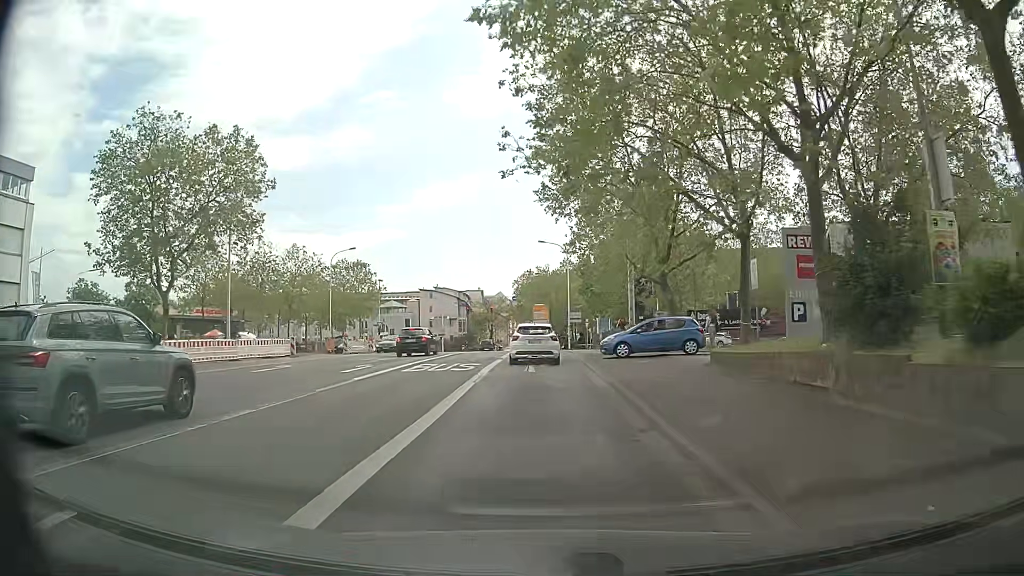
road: primary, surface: asphalt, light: Day
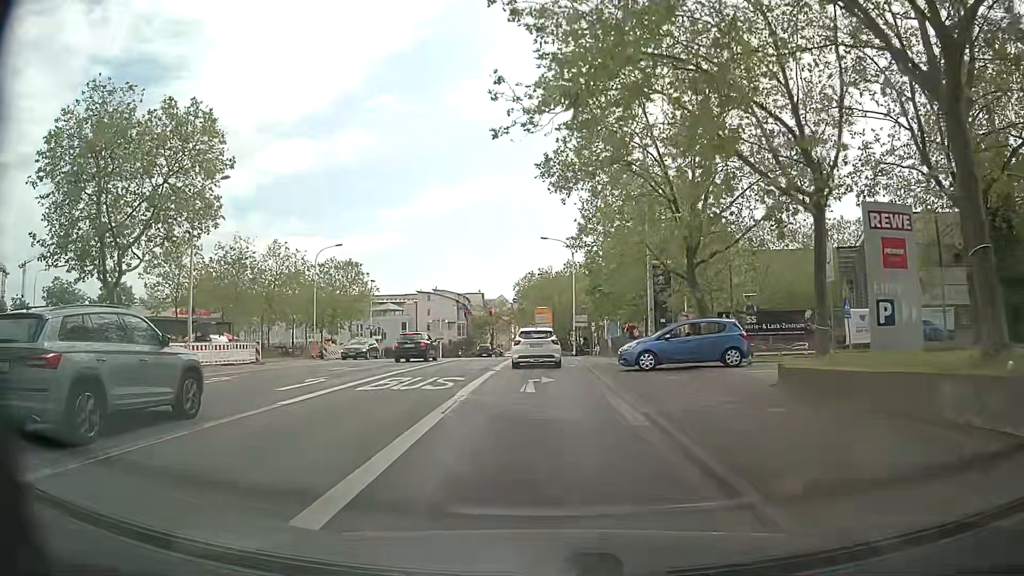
(0.0, +5.3) m; +1°
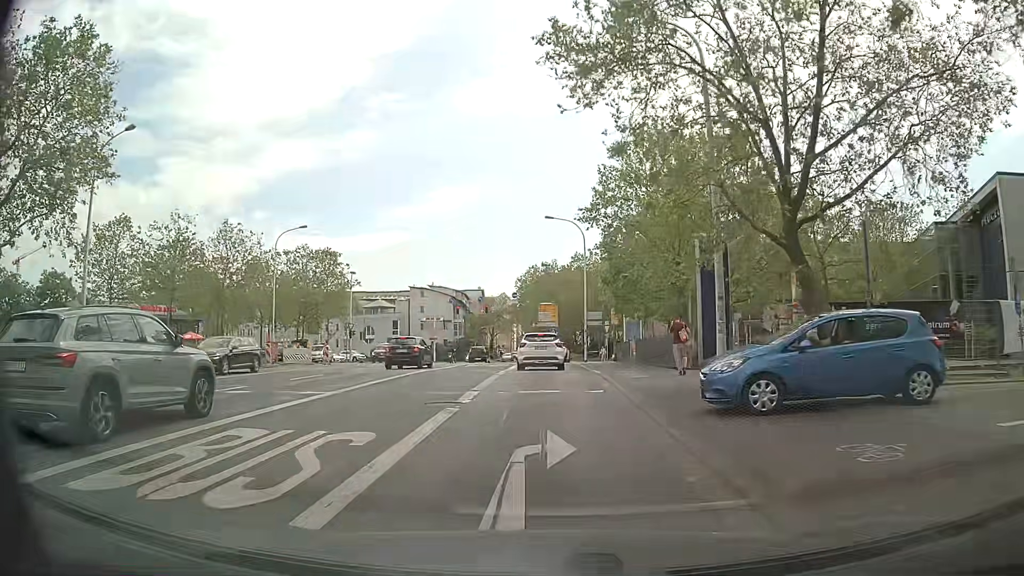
(-0.2, +10.4) m; -2°
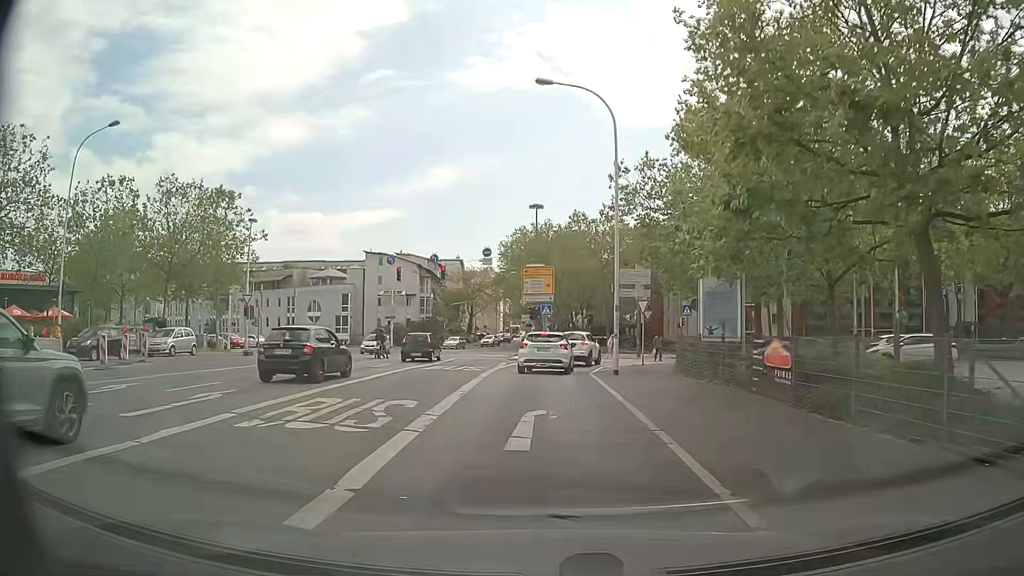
(+0.6, +24.0) m; +3°
